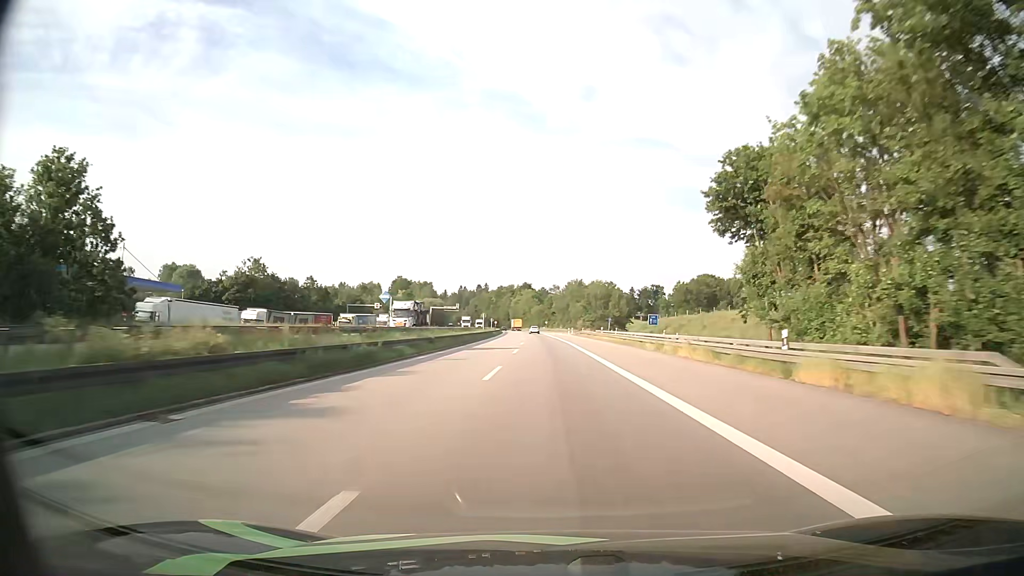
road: motorway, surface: asphalt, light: Day
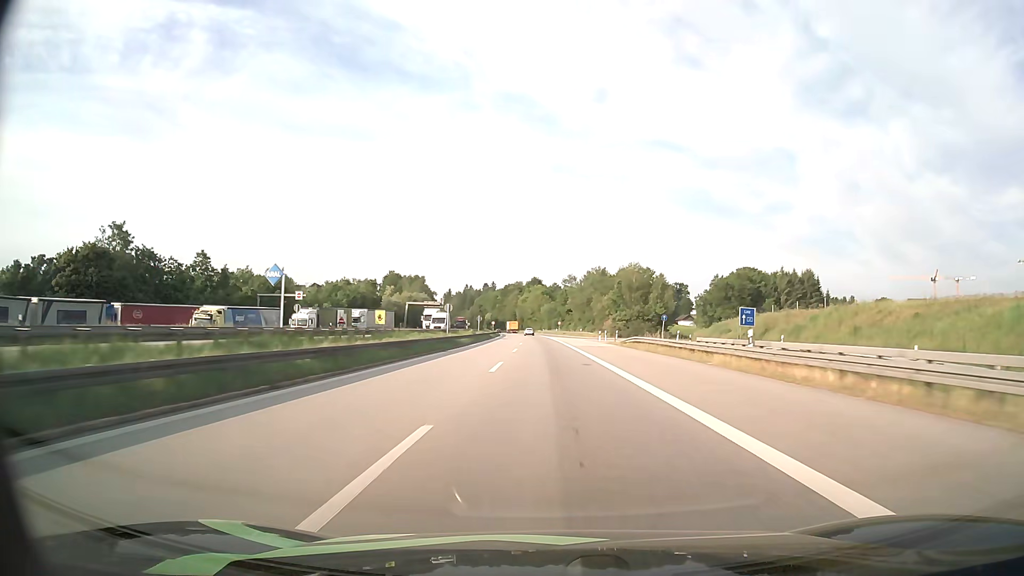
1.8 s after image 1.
(-0.3, +49.8) m; -1°
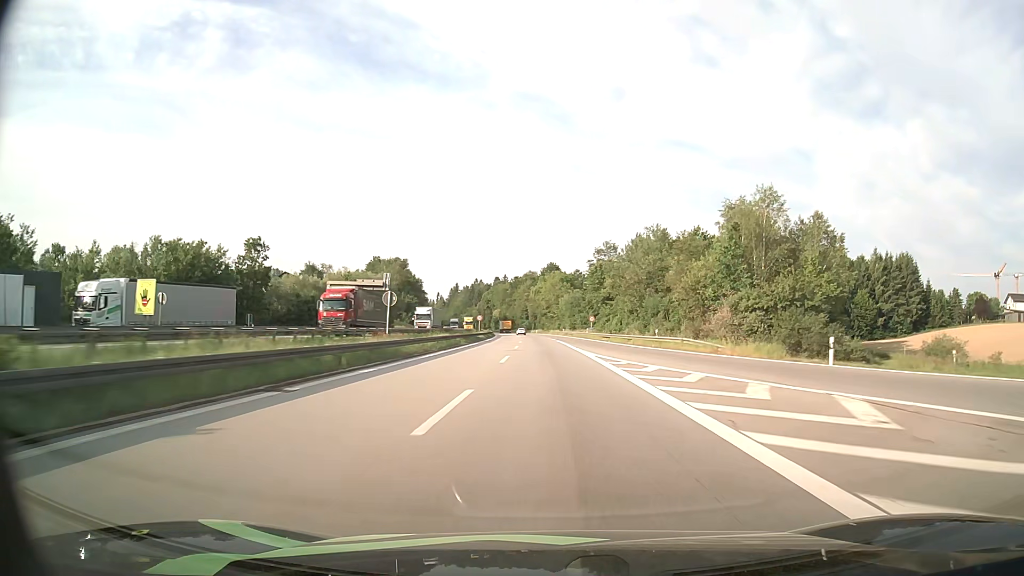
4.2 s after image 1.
(-0.9, +66.4) m; -1°
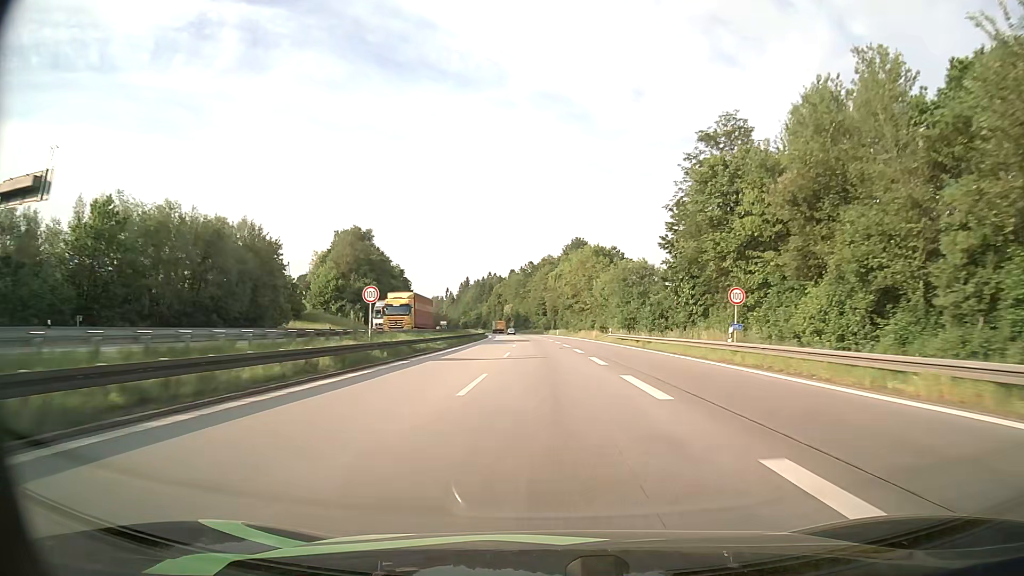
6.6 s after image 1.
(-0.9, +66.4) m; -2°
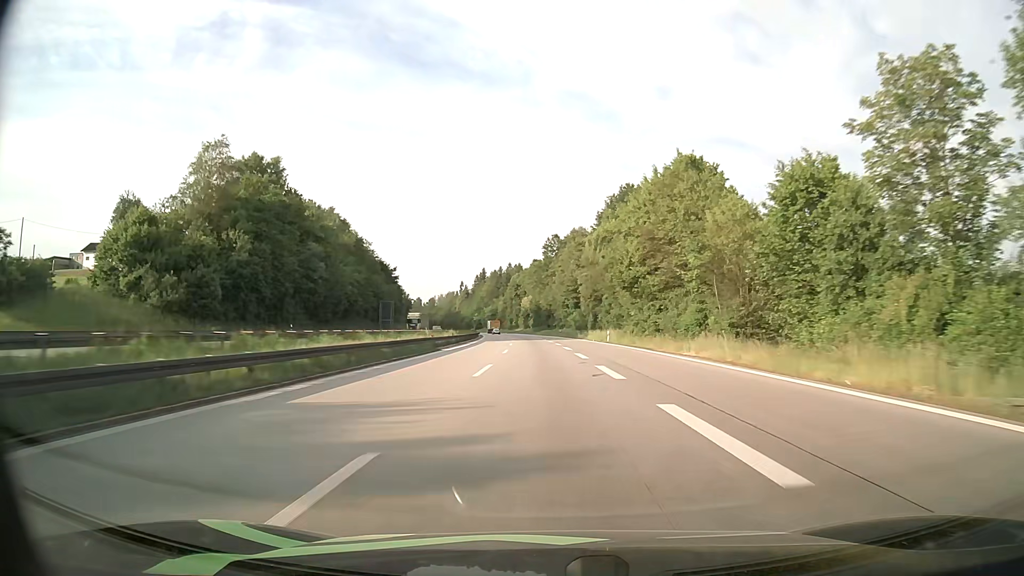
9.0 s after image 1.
(-1.3, +66.5) m; -2°
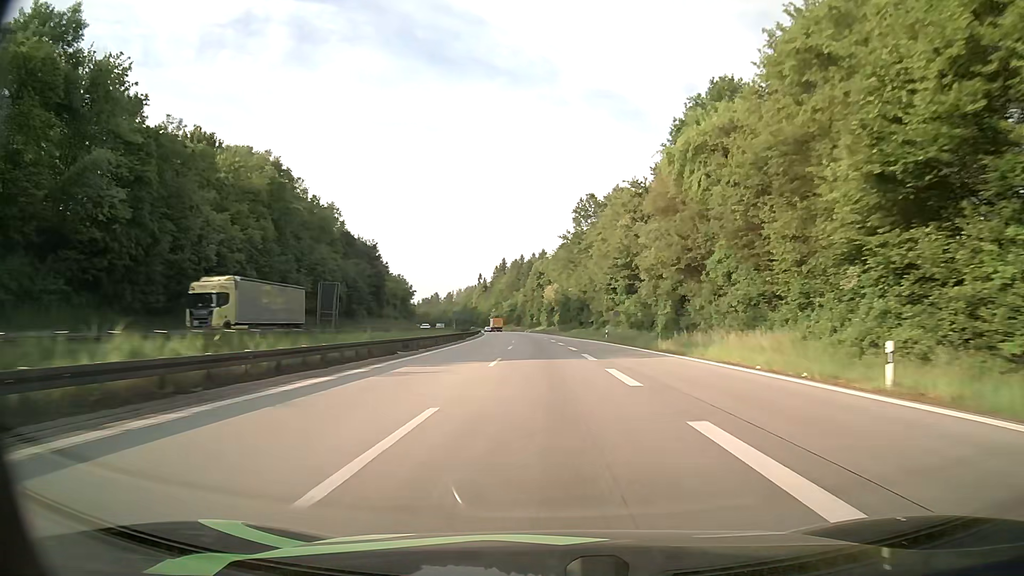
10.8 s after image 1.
(-0.9, +50.0) m; -2°
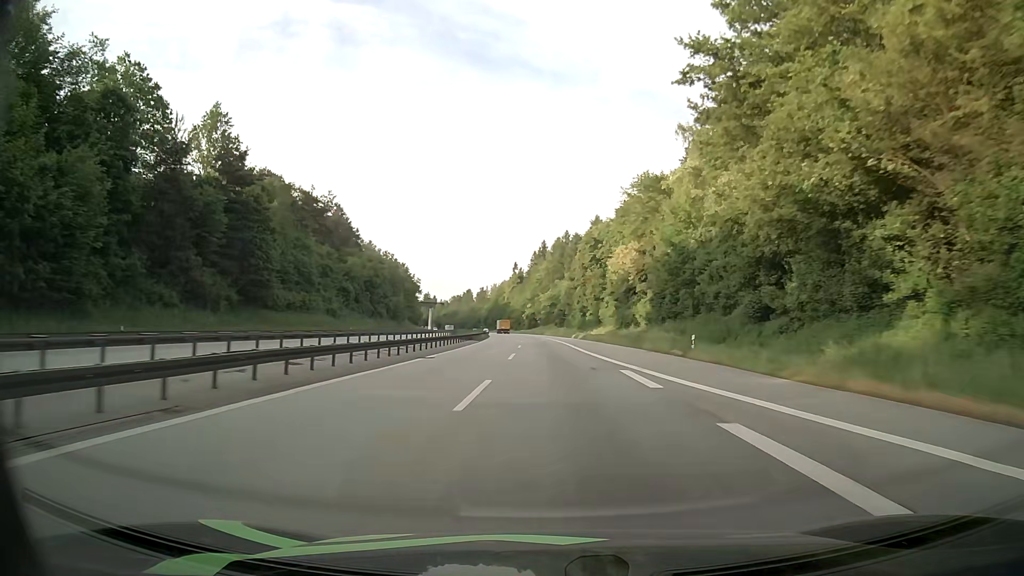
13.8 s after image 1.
(-2.8, +83.3) m; -4°
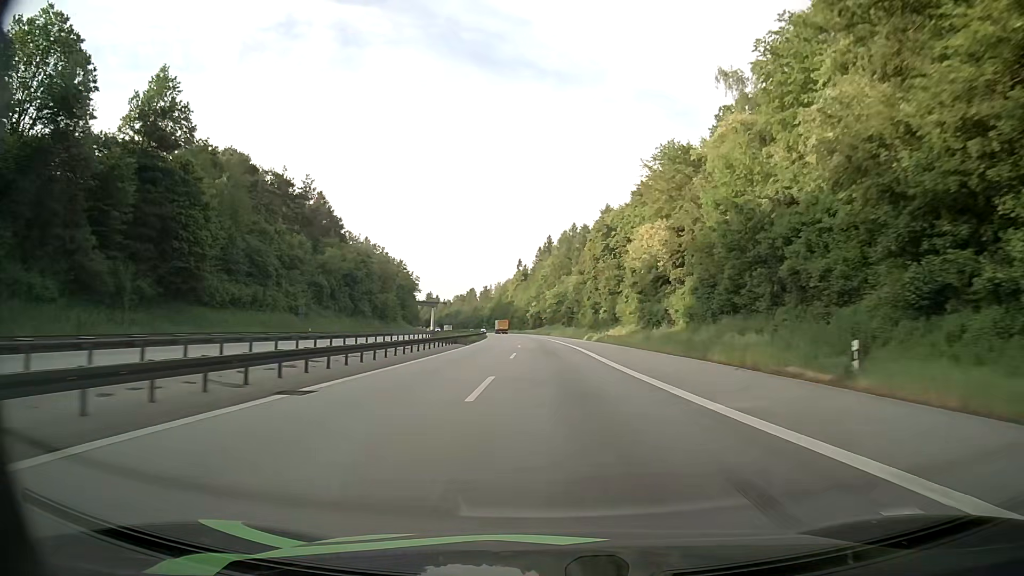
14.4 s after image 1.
(-0.1, +16.7) m; 0°
(0, +10) (0, +20) (0, +30) (-1, +40) (-1, +50) (-1, +60) (-2, +70) (-2, +80) (-3, +90) (-4, +100) m
